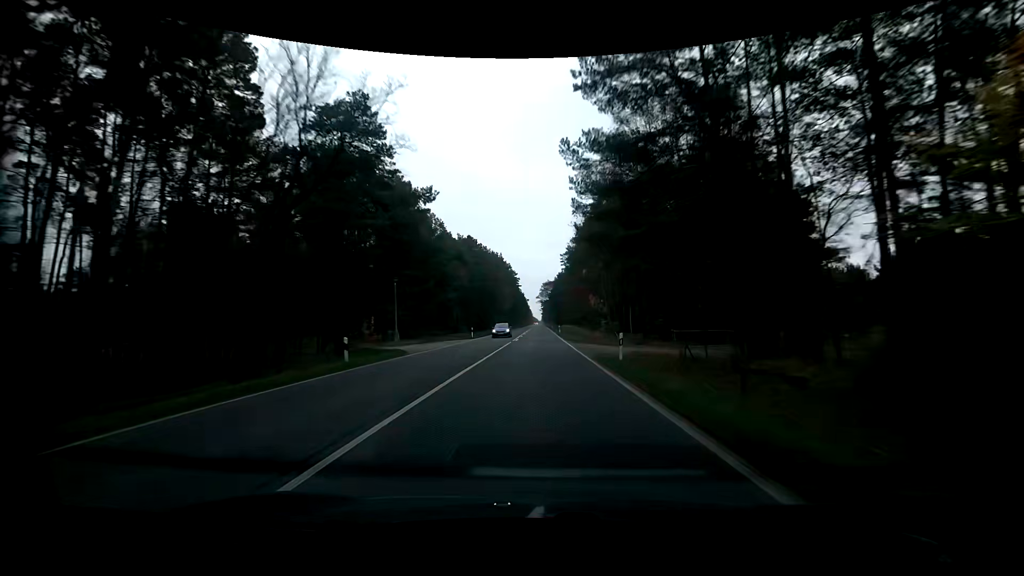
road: primary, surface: asphalt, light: Day
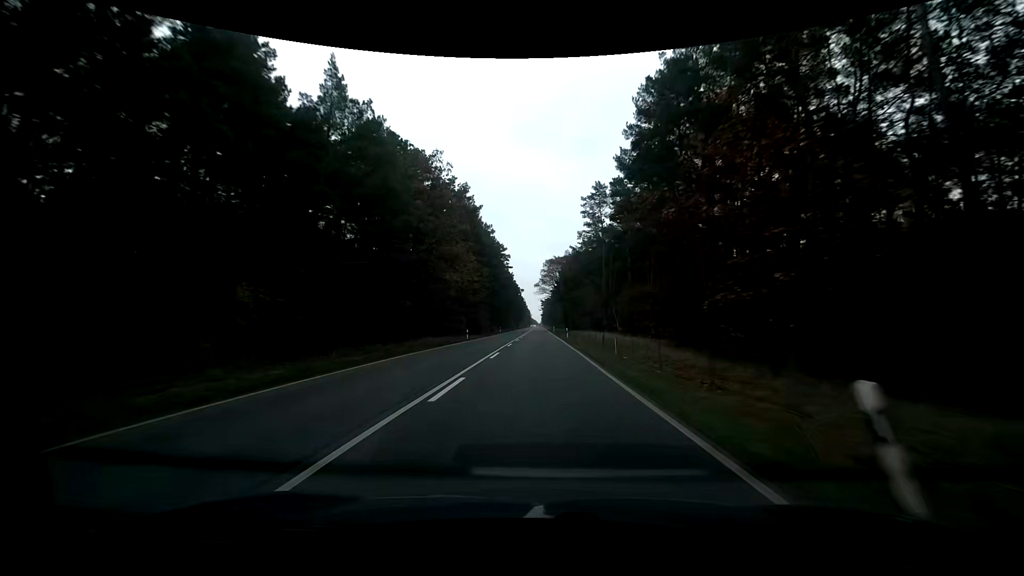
(+0.1, +63.4) m; 0°
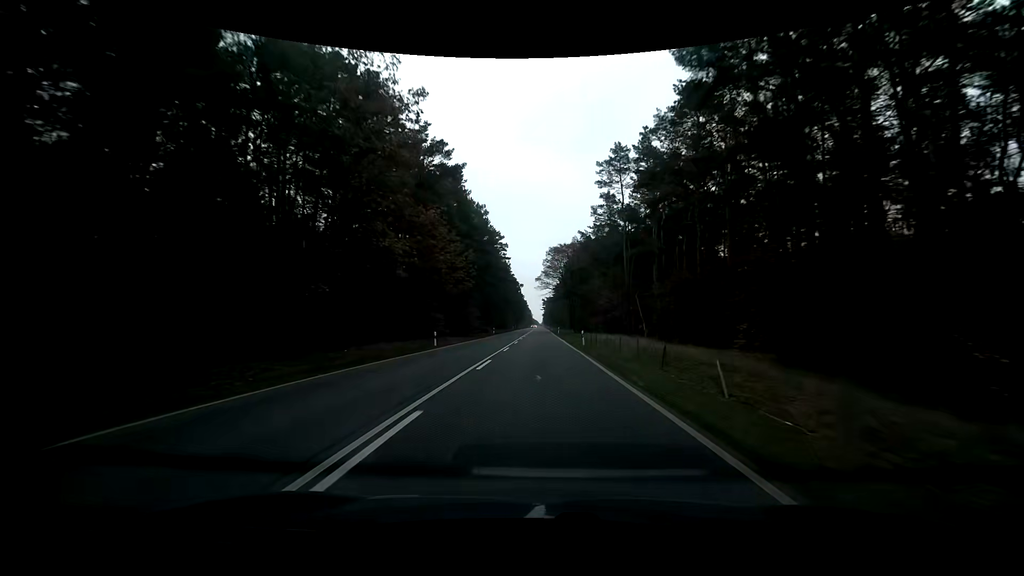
(-0.1, +15.8) m; 0°
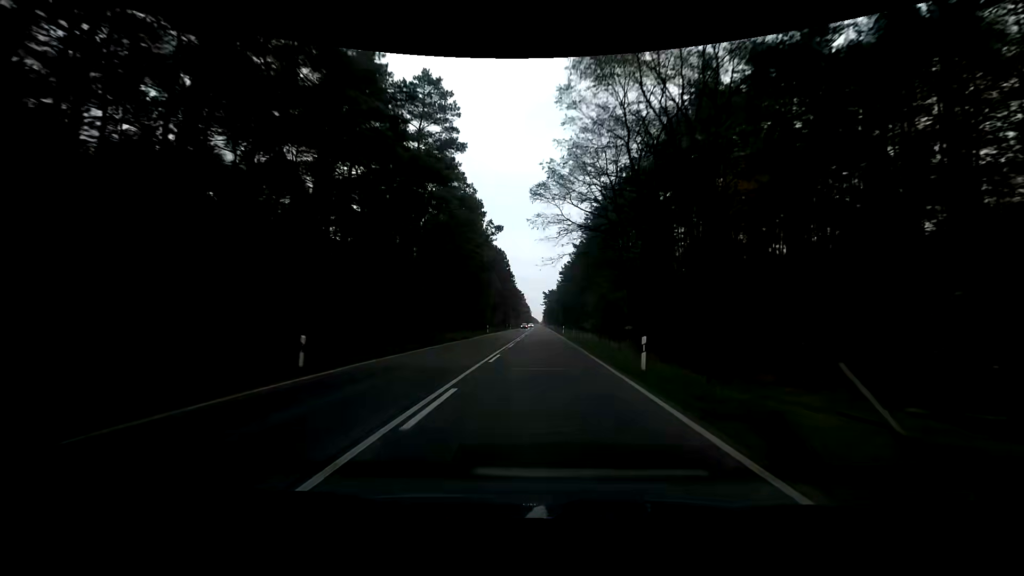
(+0.3, +63.1) m; -1°
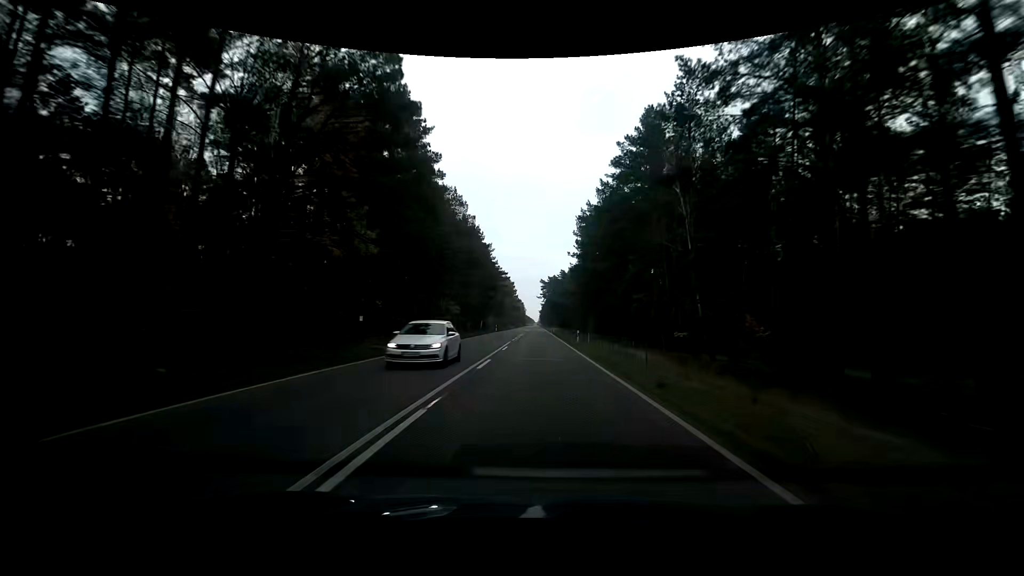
(+1.4, +78.8) m; +1°
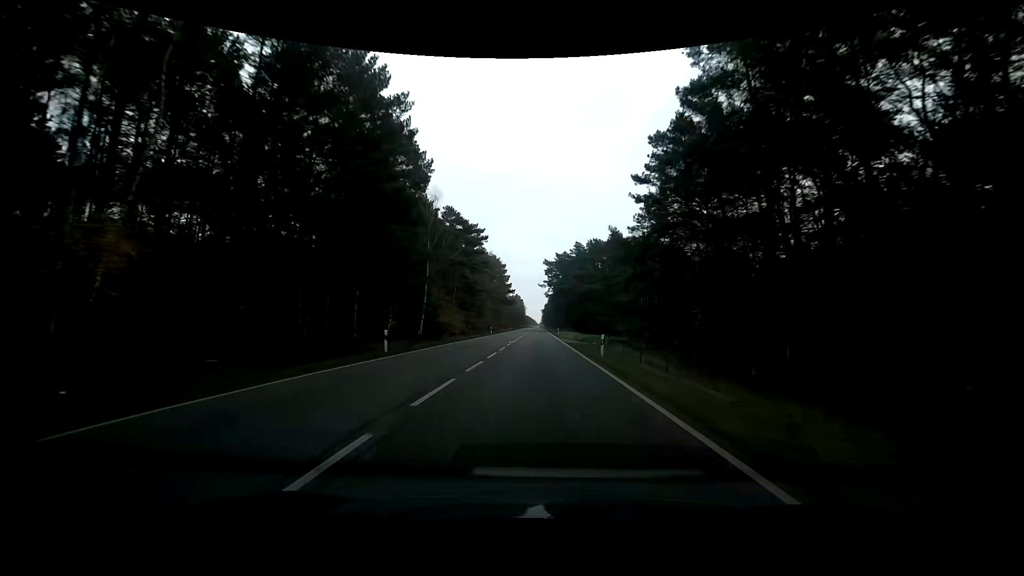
(-0.1, +63.0) m; 0°
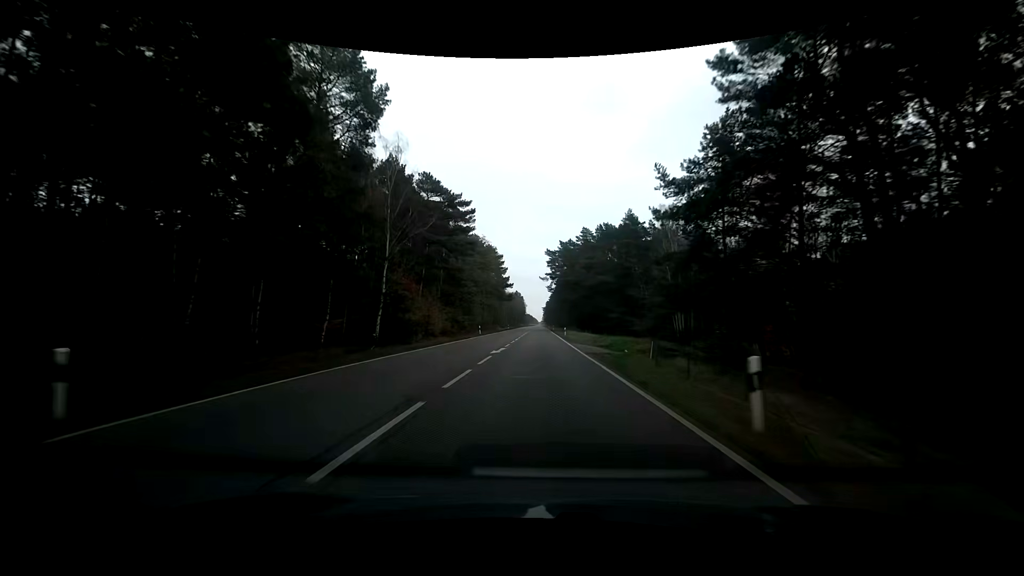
(0.0, +15.7) m; 0°
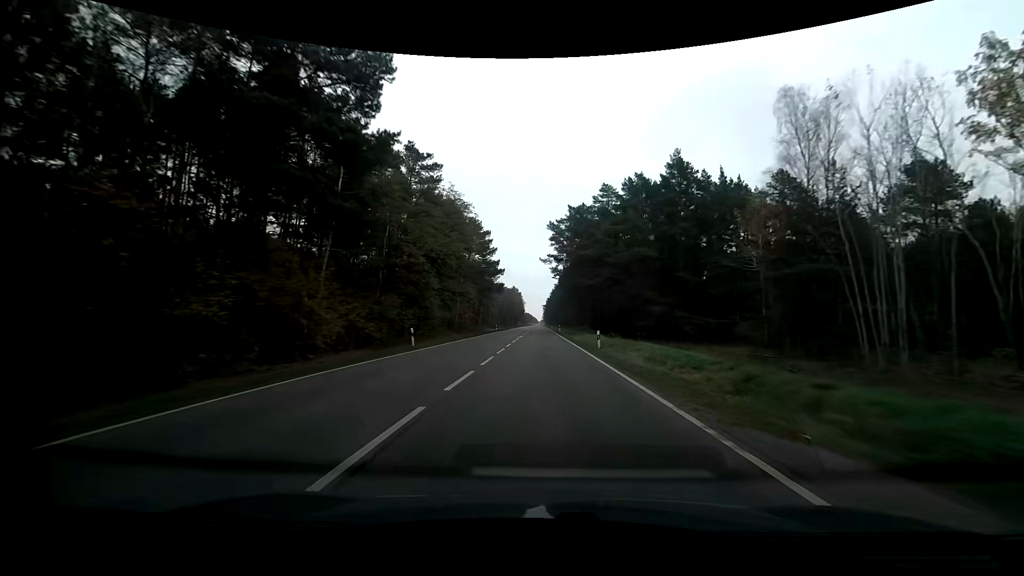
(-0.3, +31.5) m; -1°
(0, +10) (0, +20) (0, +30) (0, +40) (0, +50) (0, +60) (0, +70) (0, +80) (0, +90) (0, +100) m
